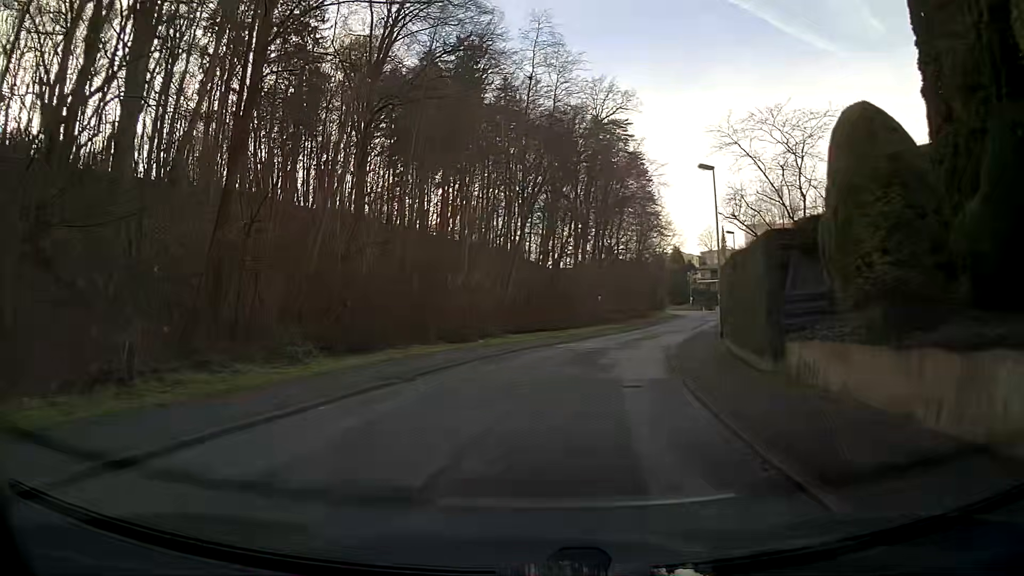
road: residential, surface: asphalt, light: Day
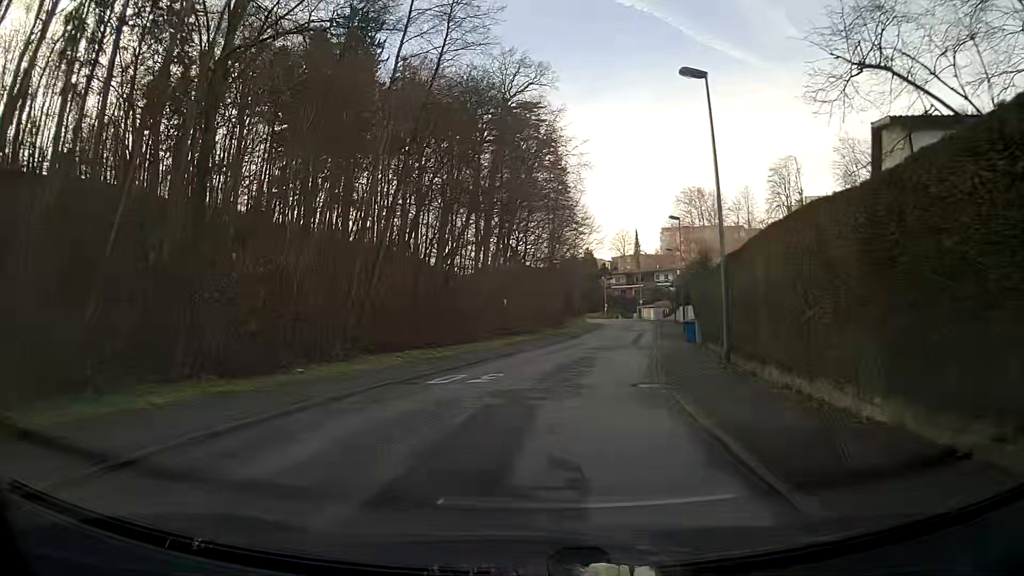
(+0.9, +13.8) m; +8°
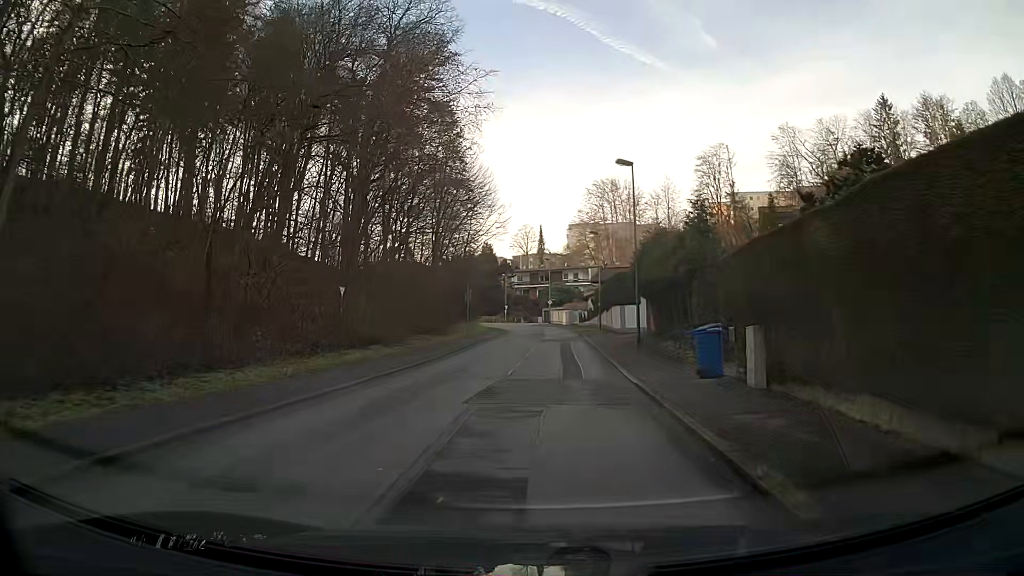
(+1.4, +18.3) m; +8°
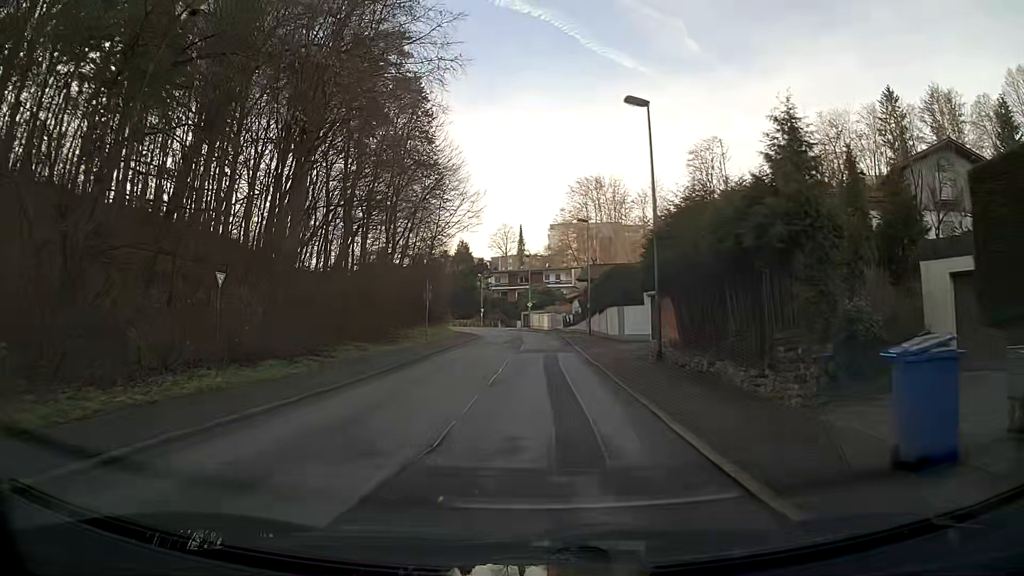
(+0.1, +9.3) m; +1°
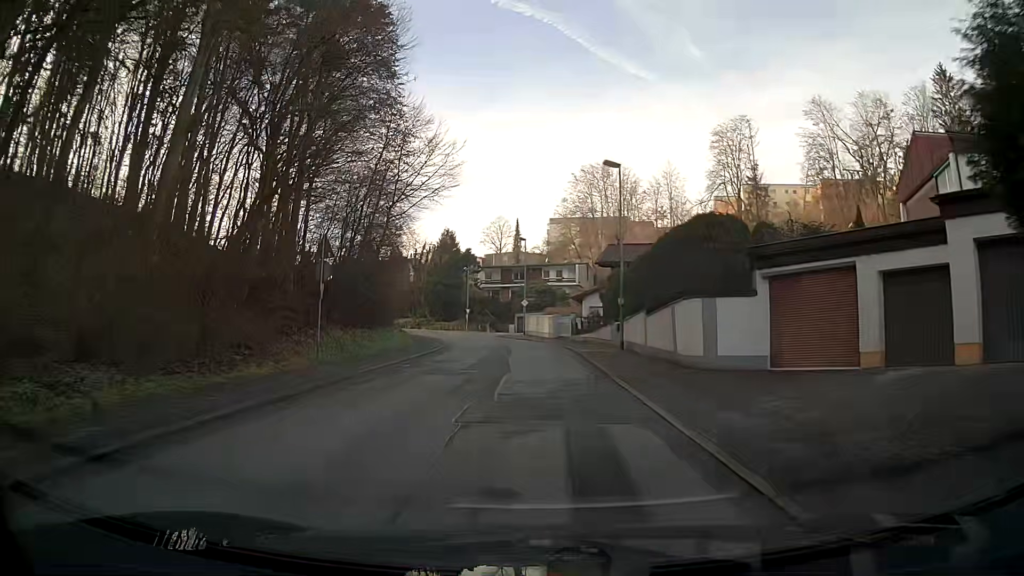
(+0.1, +18.5) m; 0°
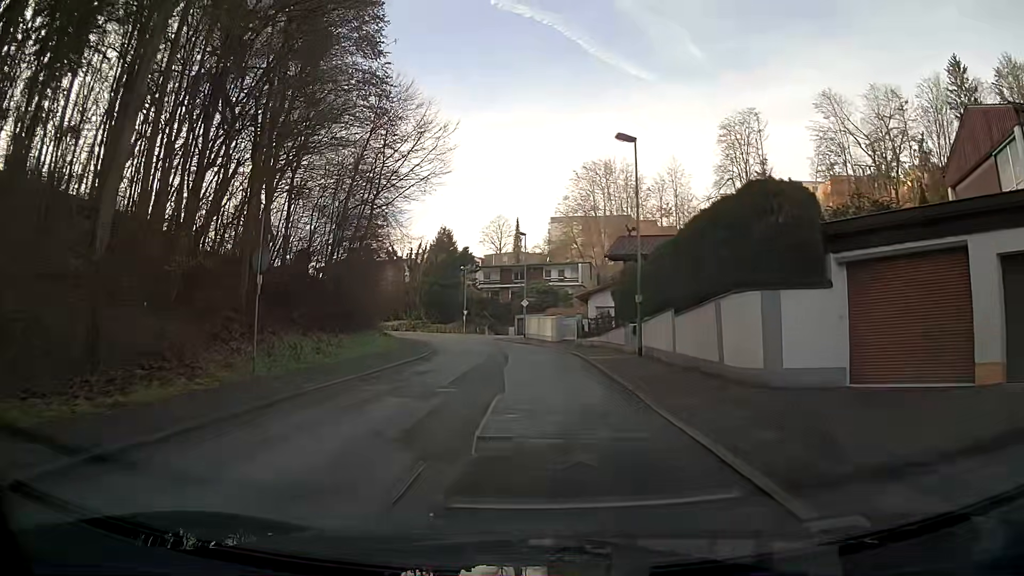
(0.0, +4.6) m; 0°
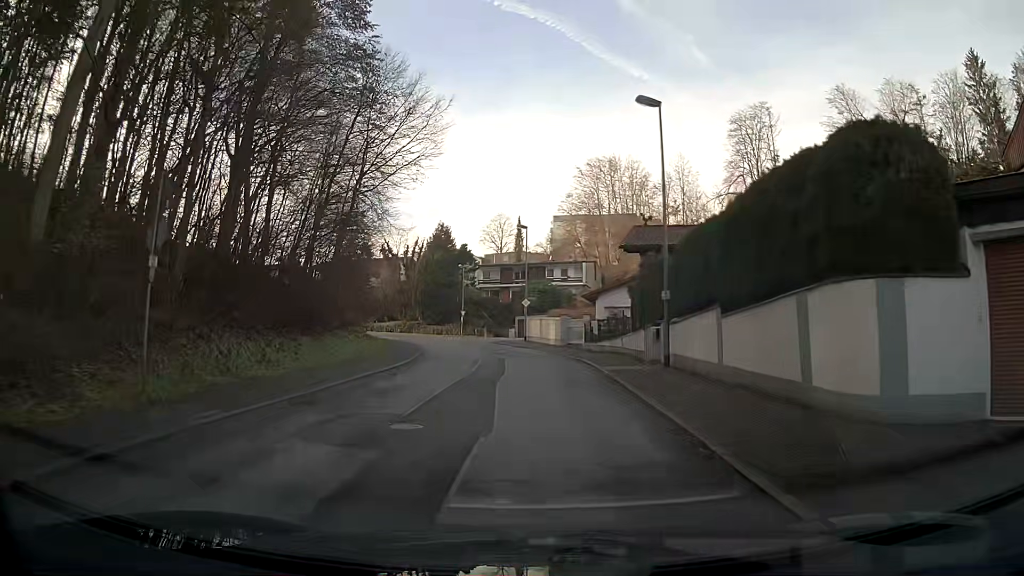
(0.0, +4.6) m; 0°
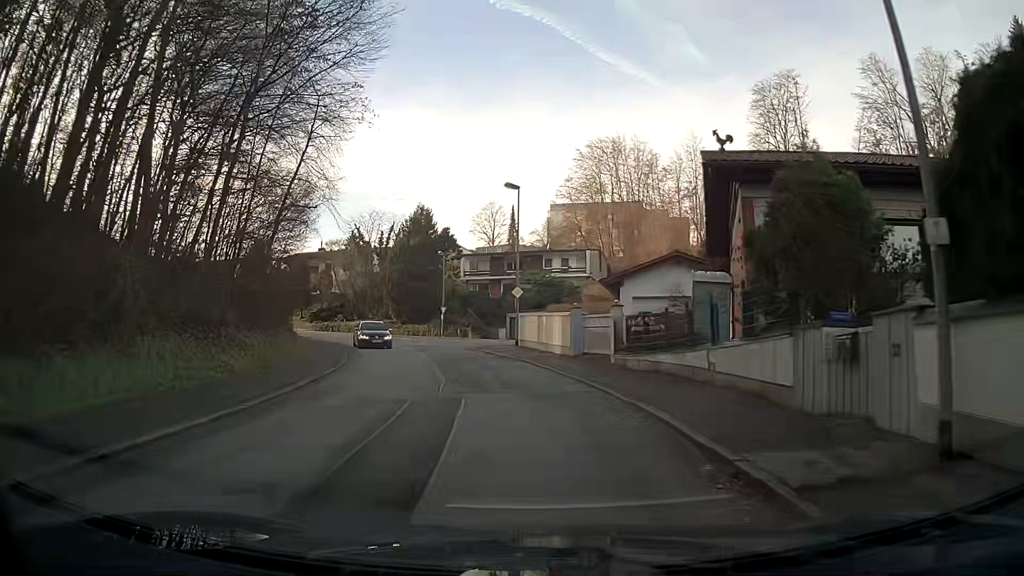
(0.0, +13.8) m; 0°
